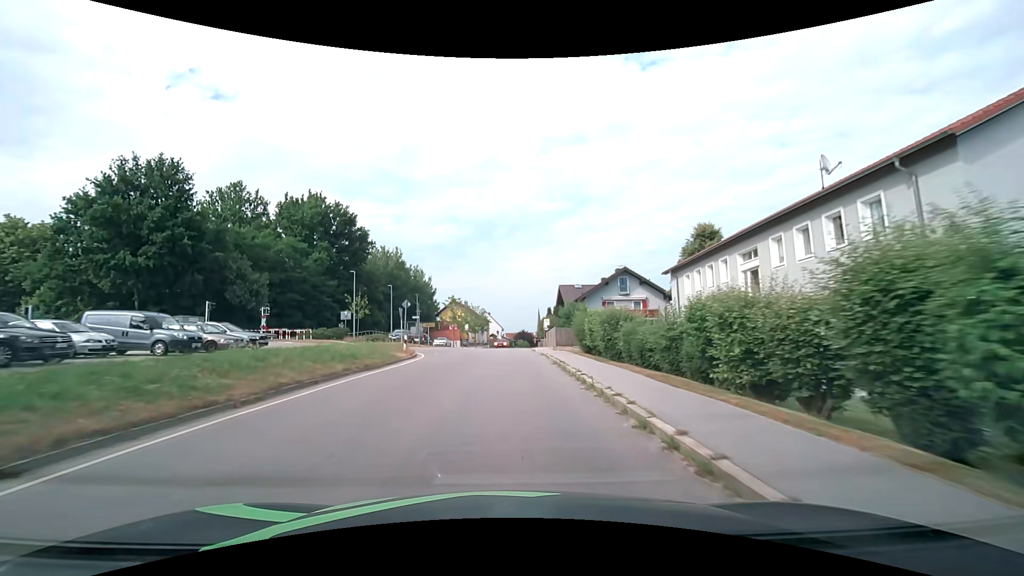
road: tertiary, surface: asphalt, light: Day
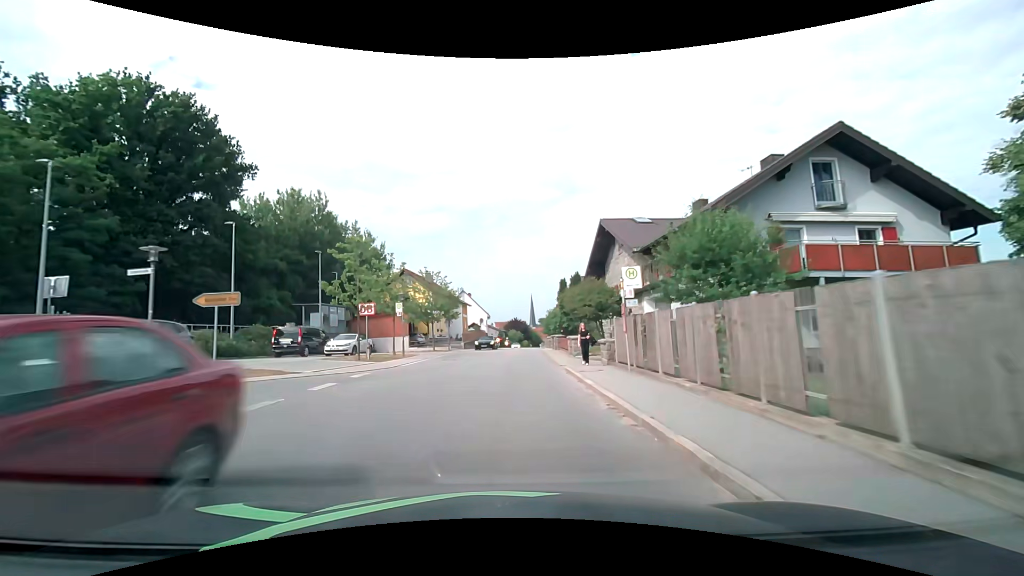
(+0.1, +37.8) m; +1°
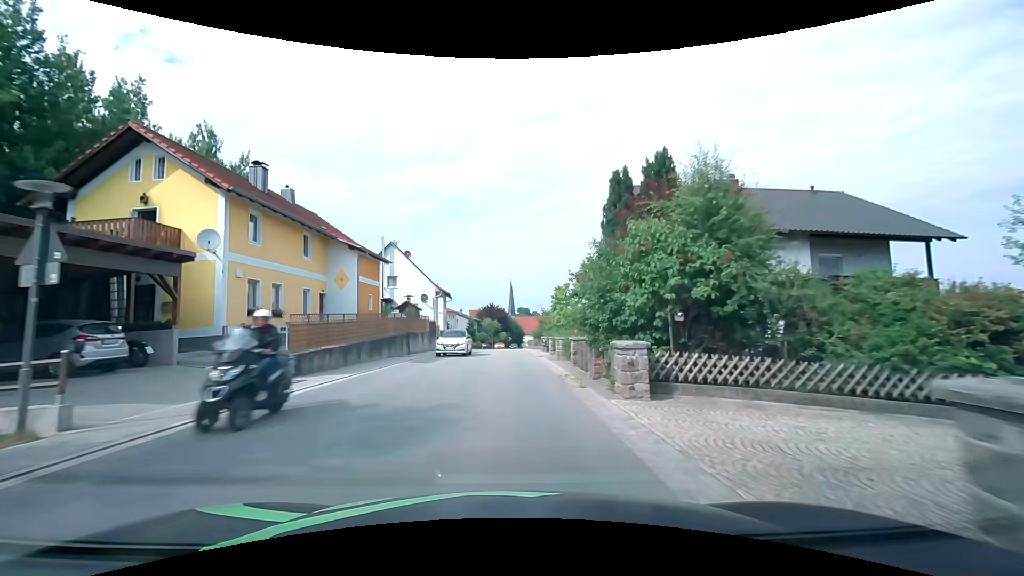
(+1.0, +38.6) m; +2°
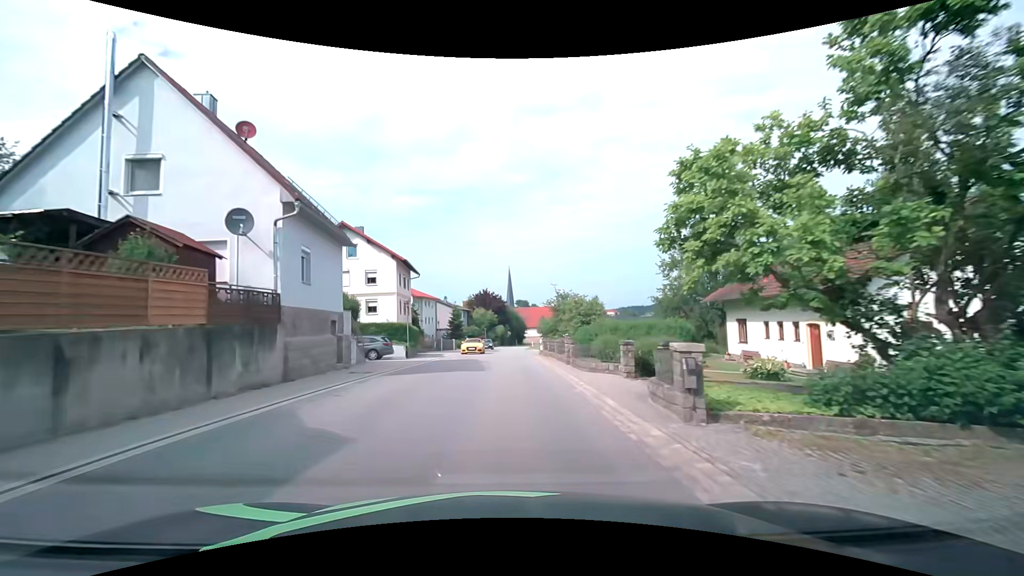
(+0.2, +31.2) m; +1°
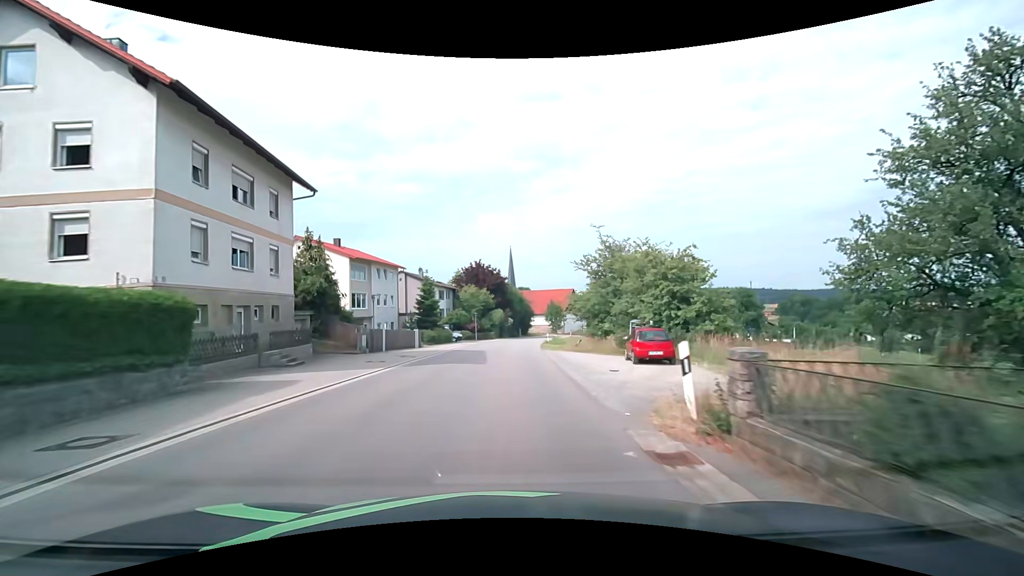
(-0.2, +31.3) m; -1°
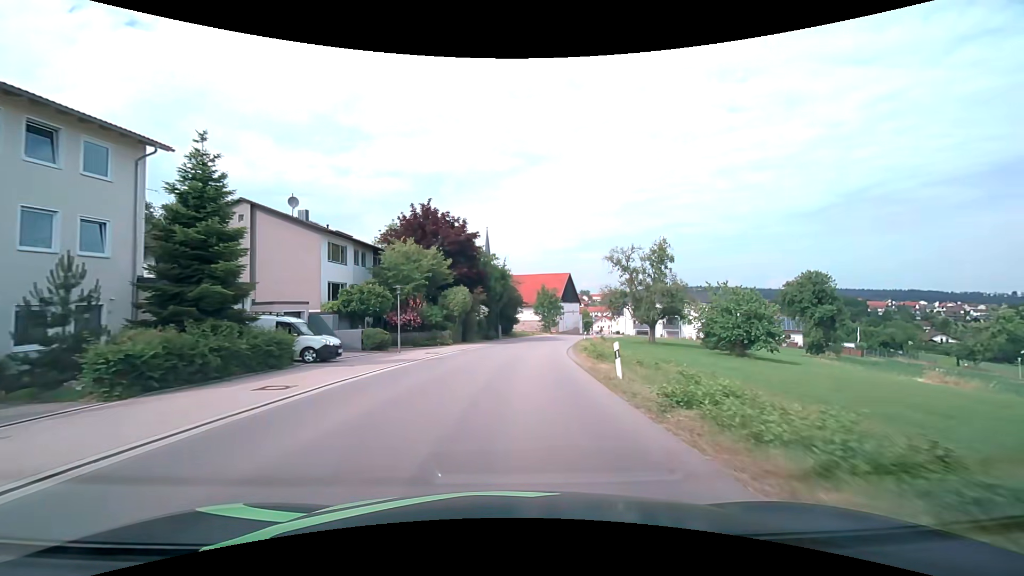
(+0.5, +38.8) m; +3°
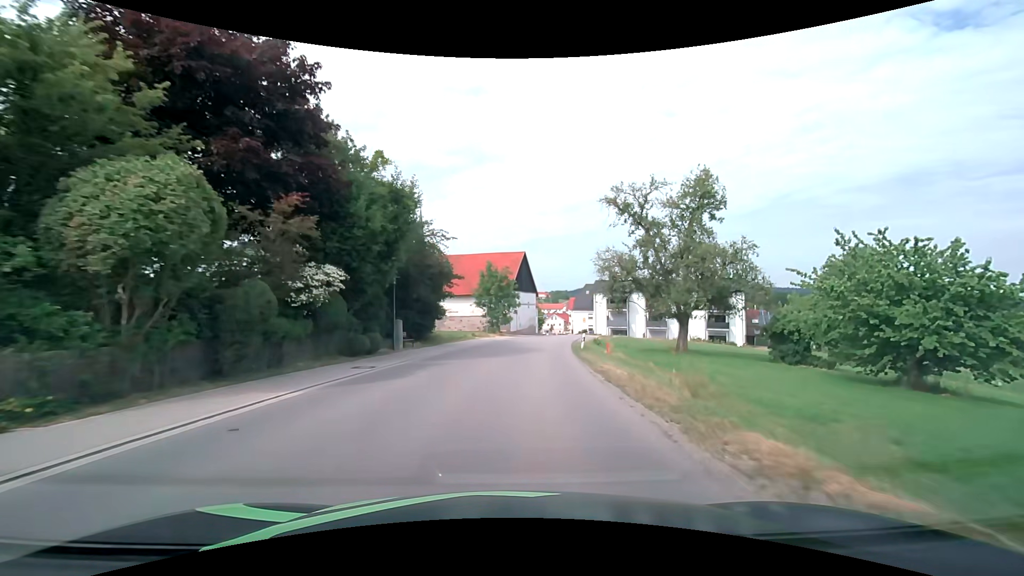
(+1.7, +30.7) m; +6°
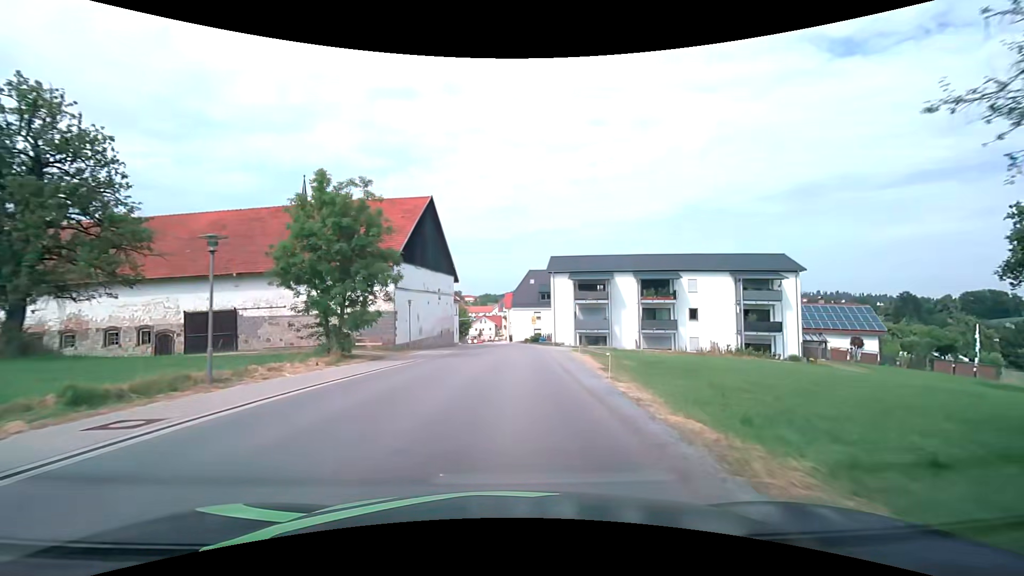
(+3.2, +37.9) m; +8°
(0, +10) (0, +20) (+1, +30) (+1, +40) (+1, +50) (0, +60) (0, +70) (-2, +80) (-3, +90) (-4, +100) m
